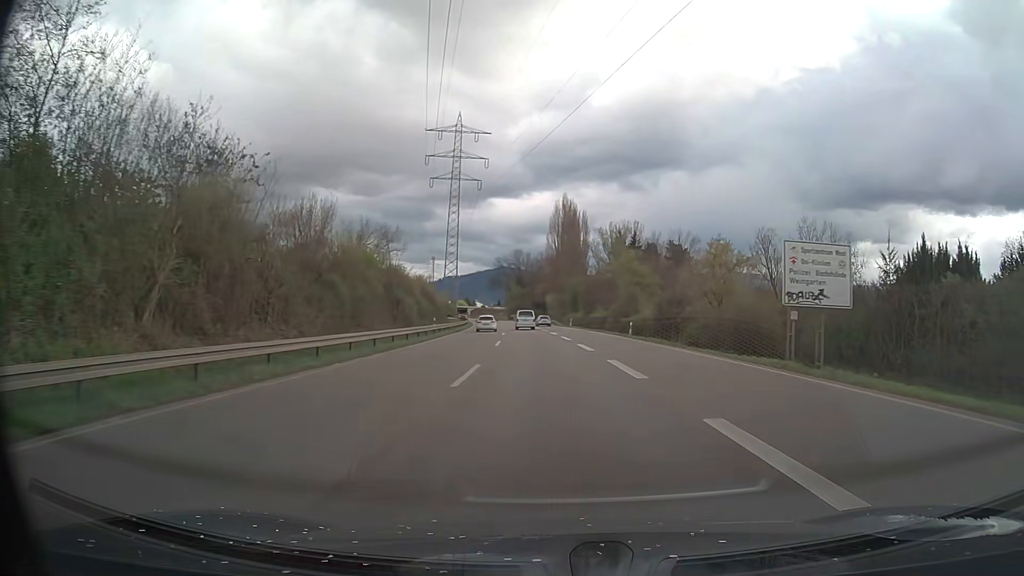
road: trunk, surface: asphalt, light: Day
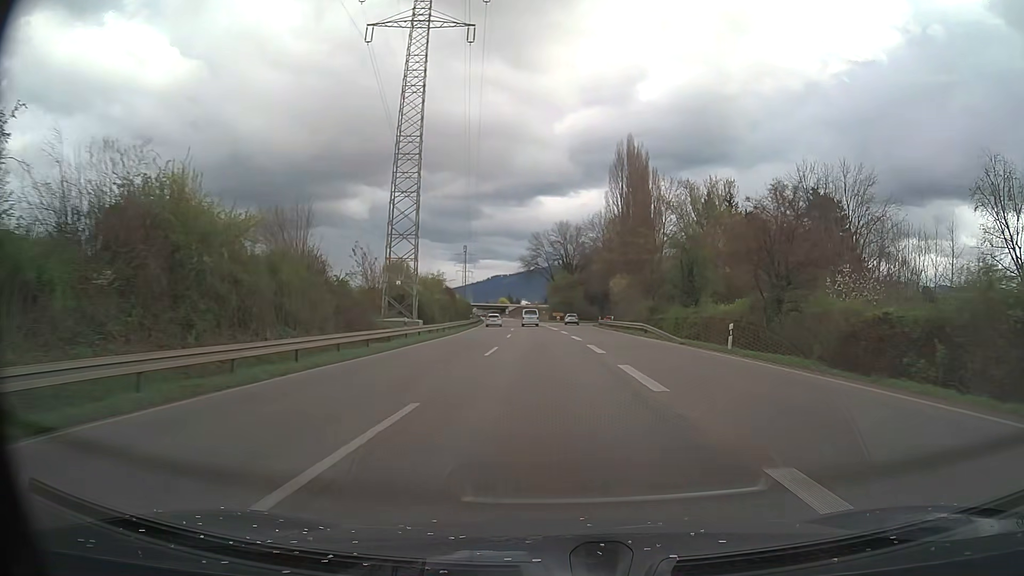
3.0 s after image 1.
(-2.4, +62.9) m; -4°
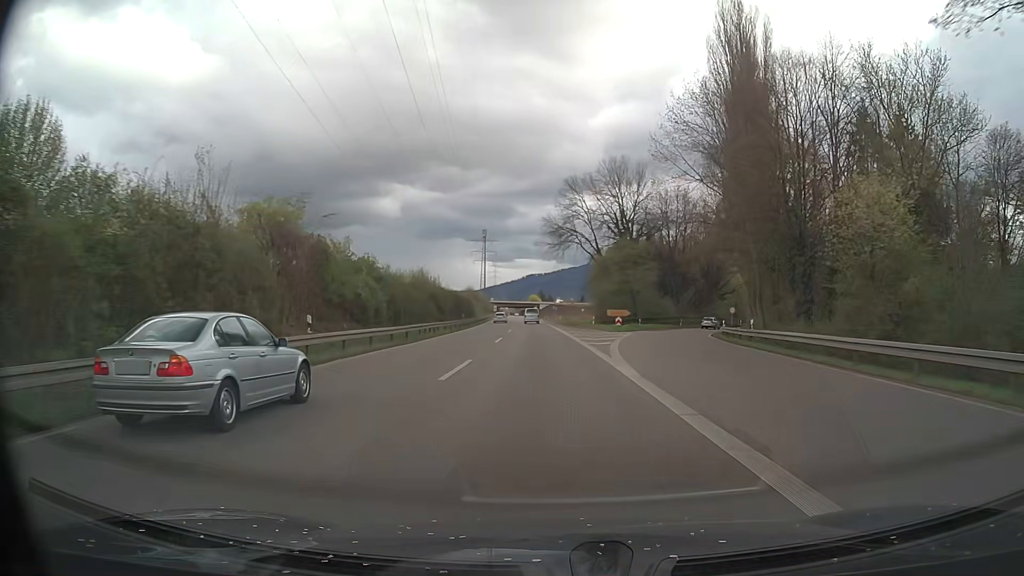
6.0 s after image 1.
(-1.6, +62.9) m; -3°
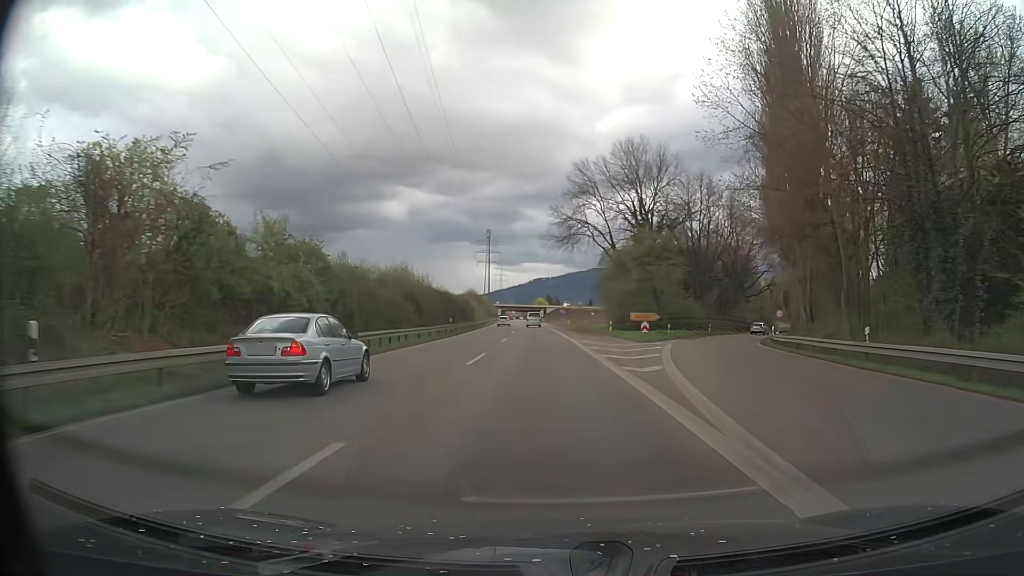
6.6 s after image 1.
(-0.1, +12.6) m; -1°
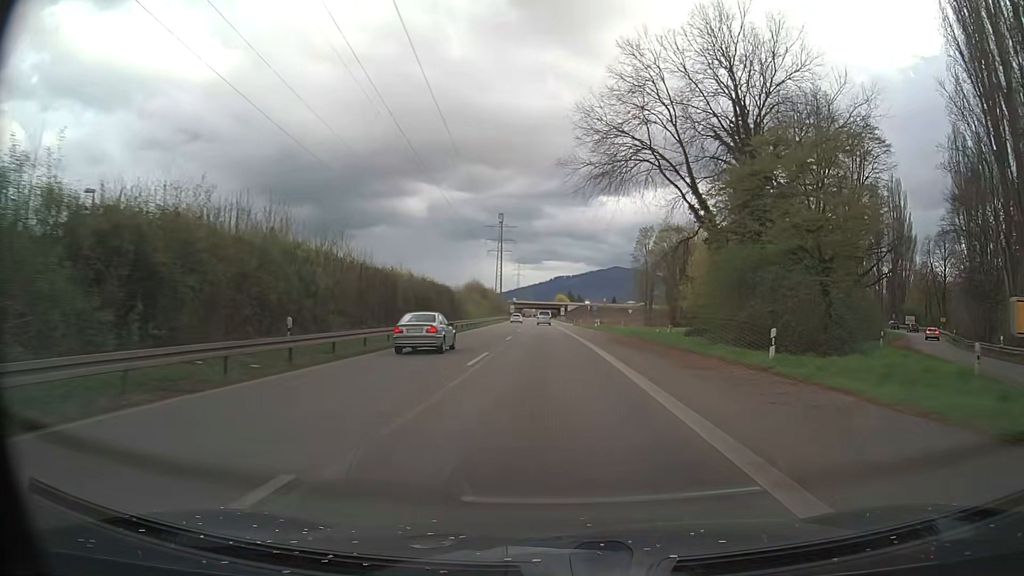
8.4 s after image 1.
(-0.7, +37.7) m; -2°
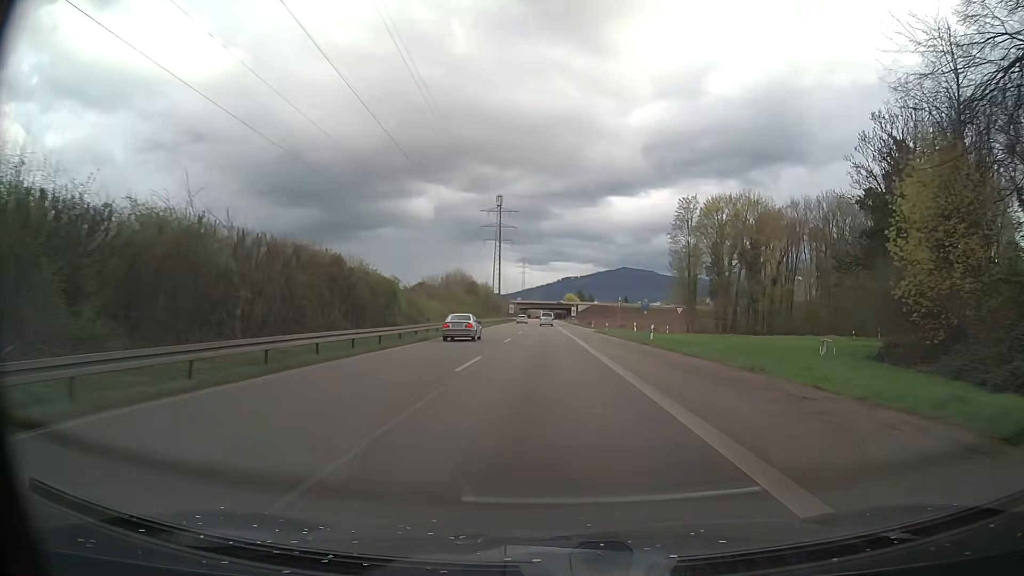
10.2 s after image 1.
(-0.3, +37.7) m; -1°
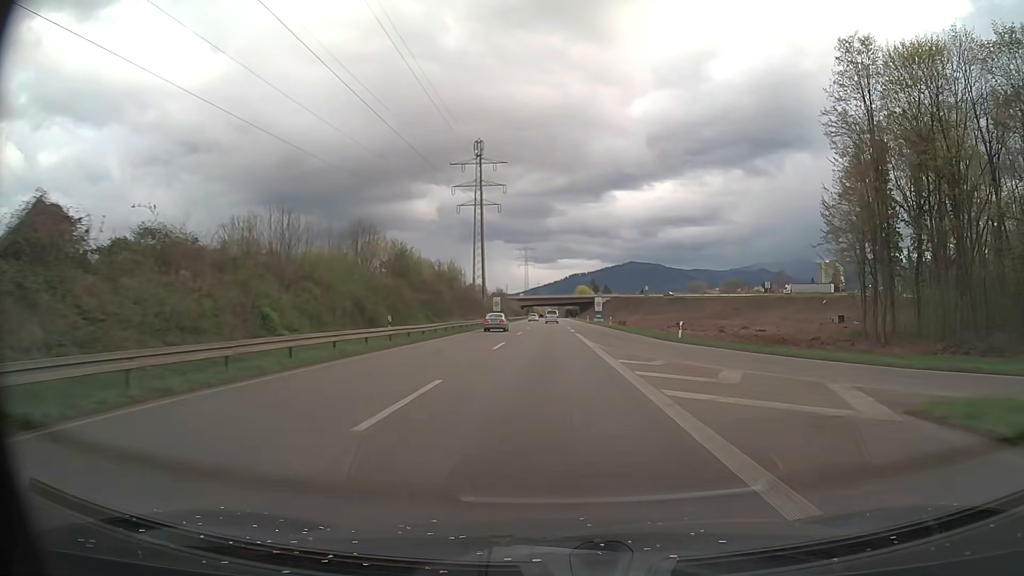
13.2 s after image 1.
(-0.4, +62.5) m; -1°
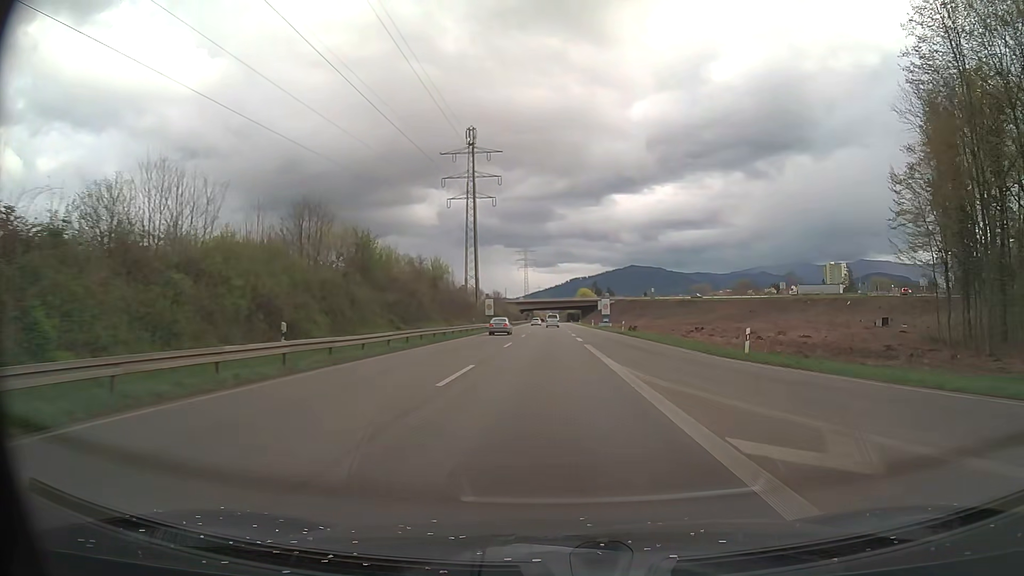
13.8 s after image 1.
(0.0, +12.5) m; 0°
(0, +10) (0, +20) (0, +30) (0, +40) (0, +50) (0, +60) (0, +70) (0, +80) (0, +90) (0, +100) m
